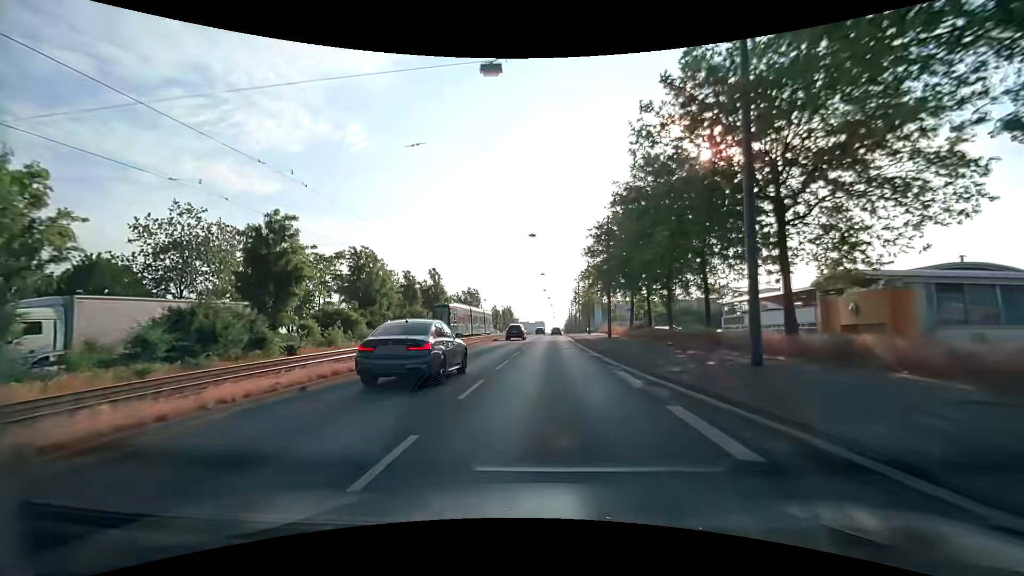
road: primary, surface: asphalt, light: Day
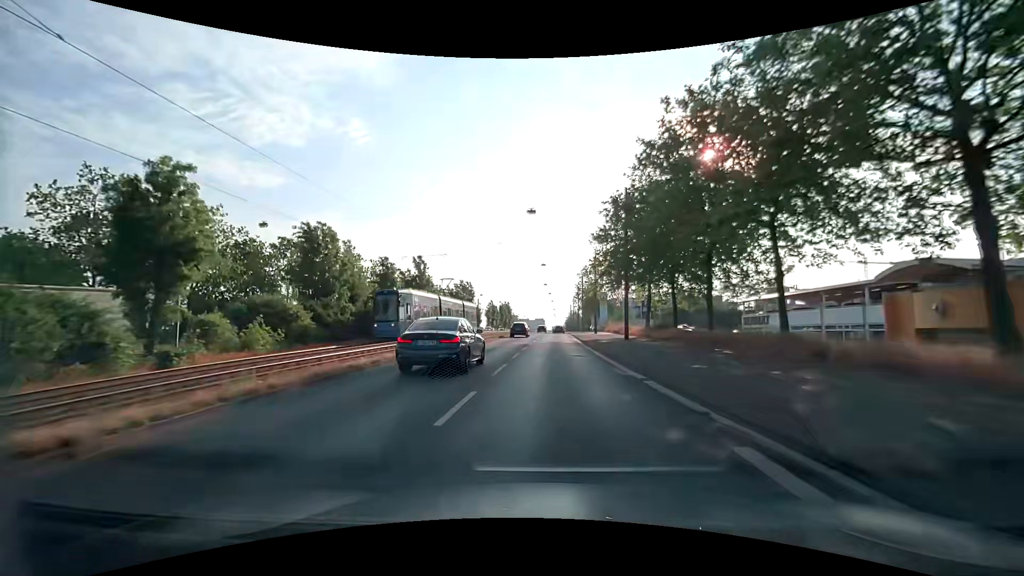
(0.0, +8.5) m; 0°
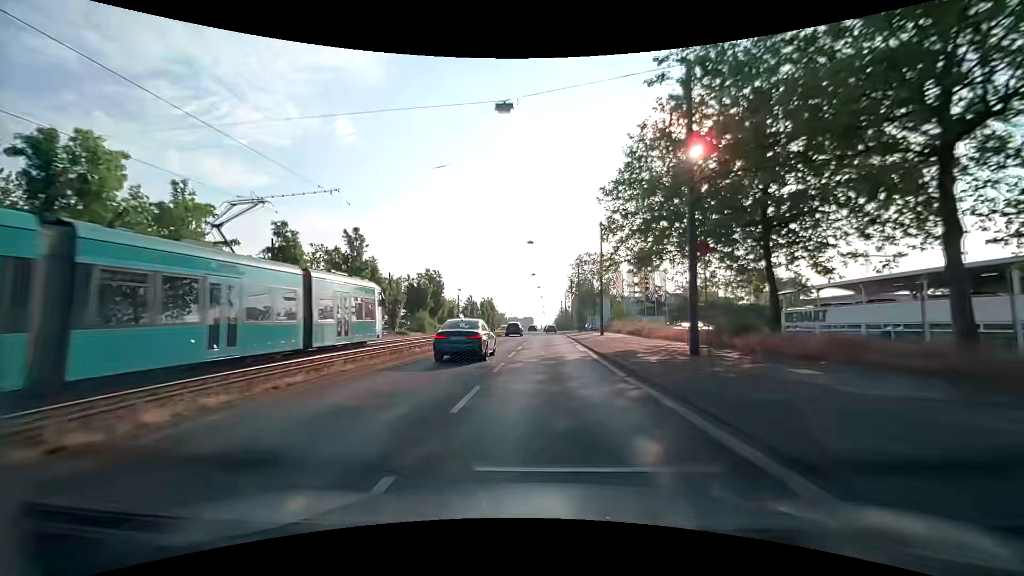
(+0.2, +17.1) m; +1°
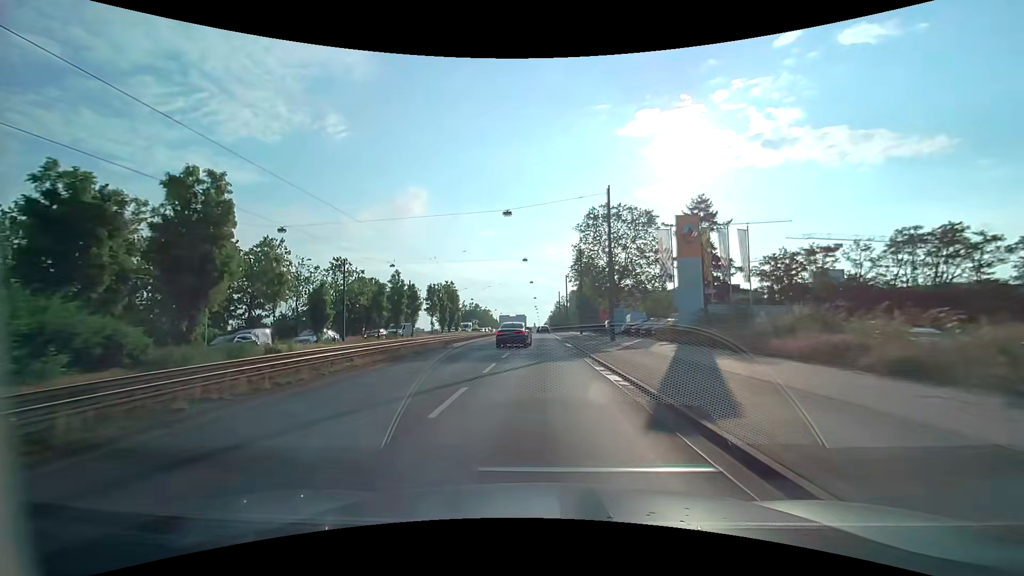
(+0.4, +43.3) m; +1°
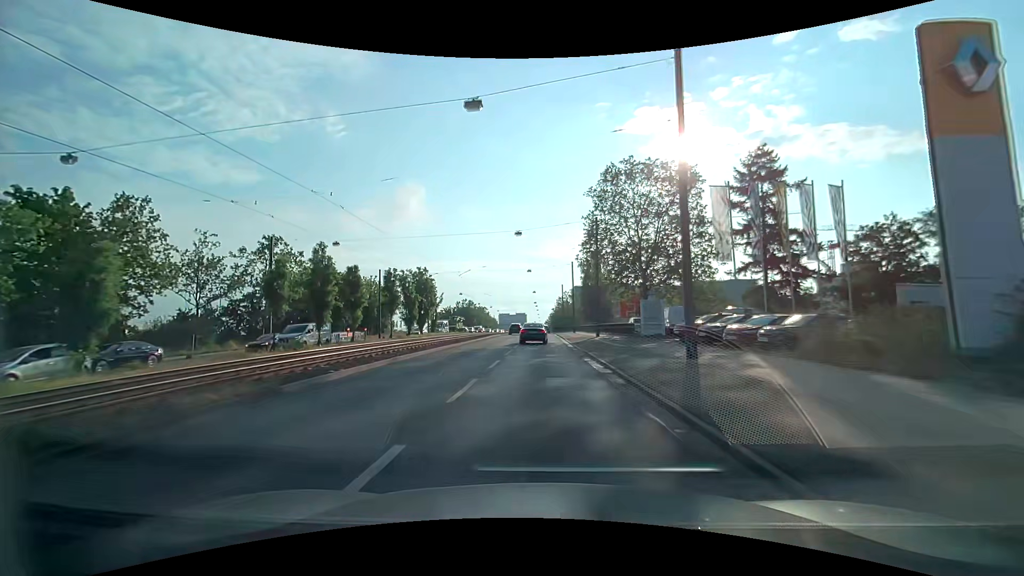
(0.0, +17.6) m; 0°
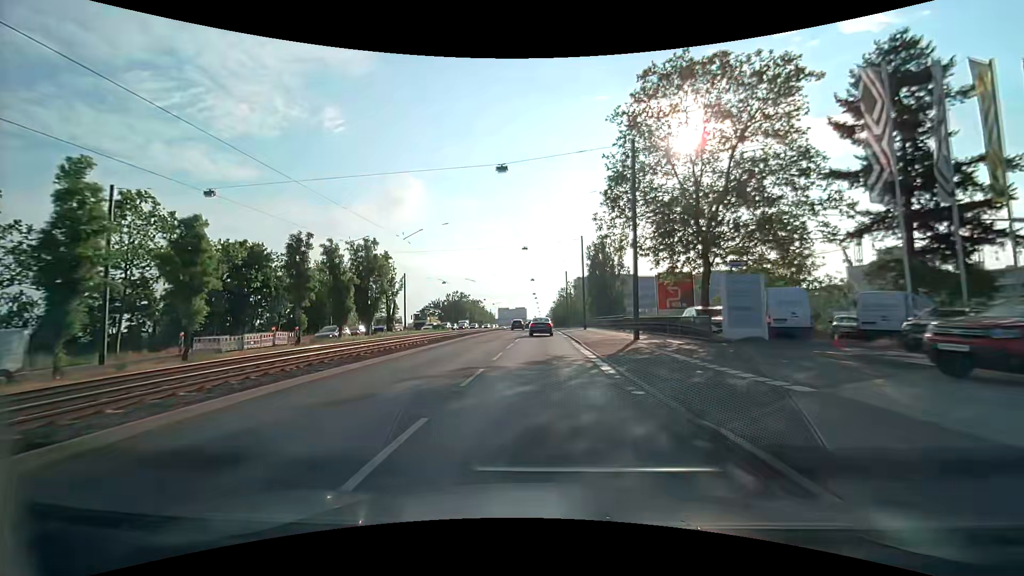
(+0.1, +17.9) m; 0°
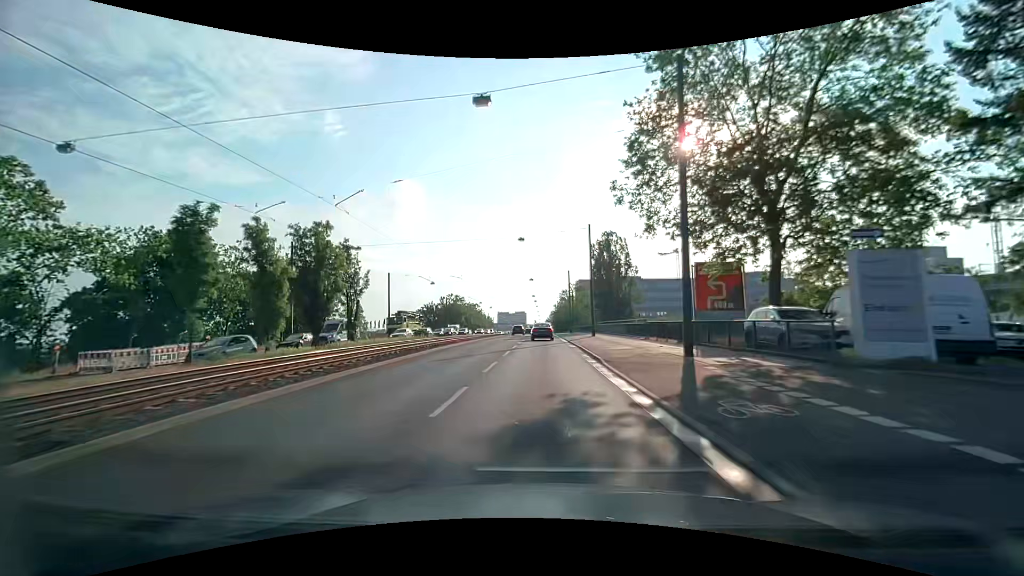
(0.0, +9.0) m; 0°
(0, +10) (0, +20) (0, +30) (0, +40) (0, +50) (0, +60) (0, +70) (0, +80) (0, +90) (0, +100) m
